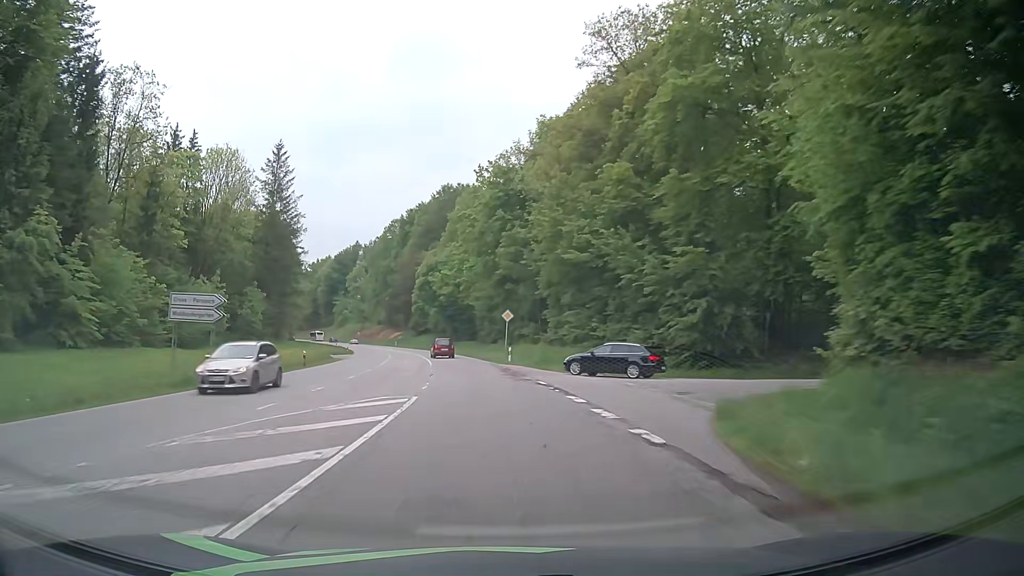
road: secondary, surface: asphalt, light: Day
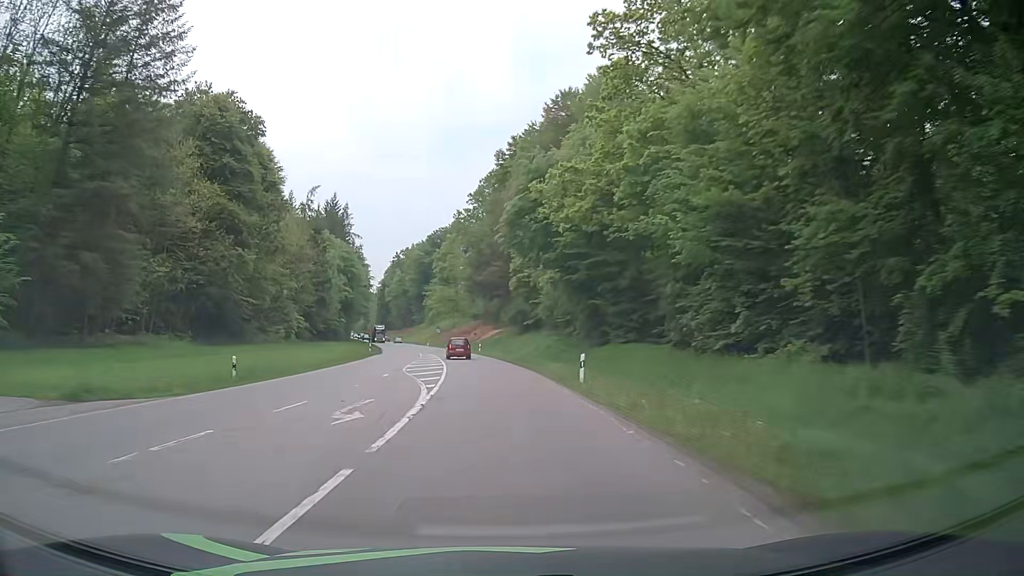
(-5.6, +57.5) m; -10°
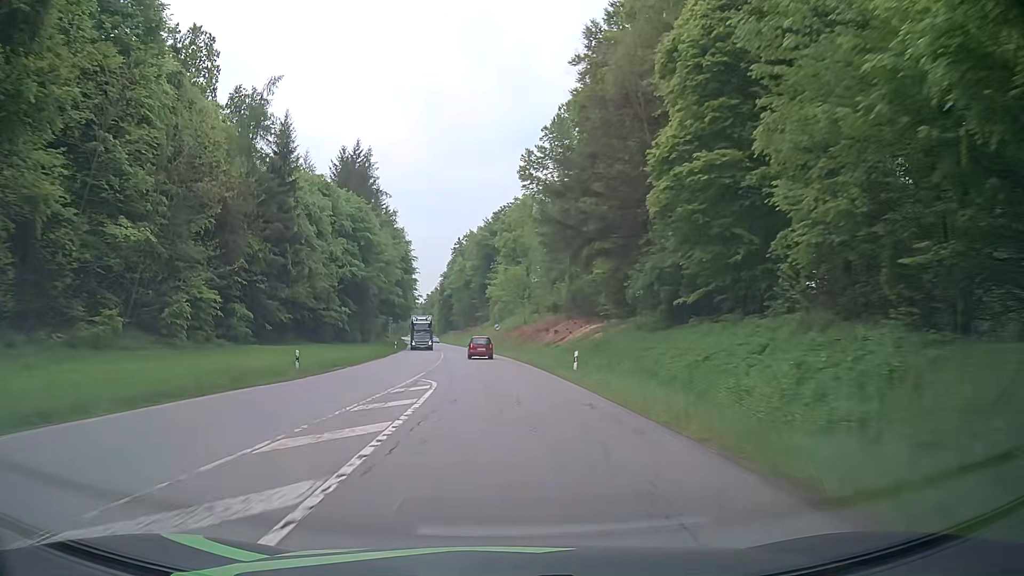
(-2.7, +42.5) m; -7°
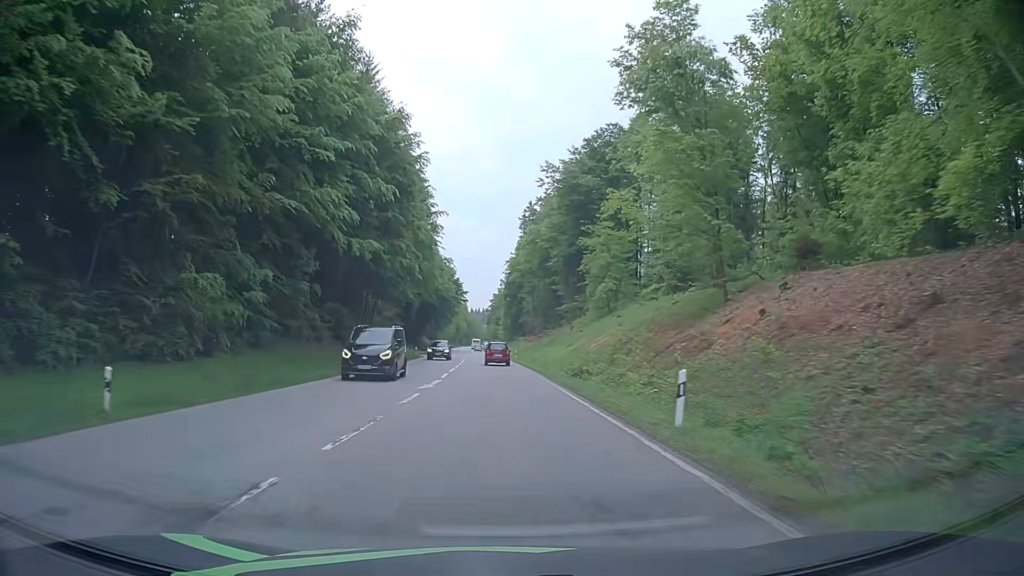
(-4.7, +70.4) m; -7°
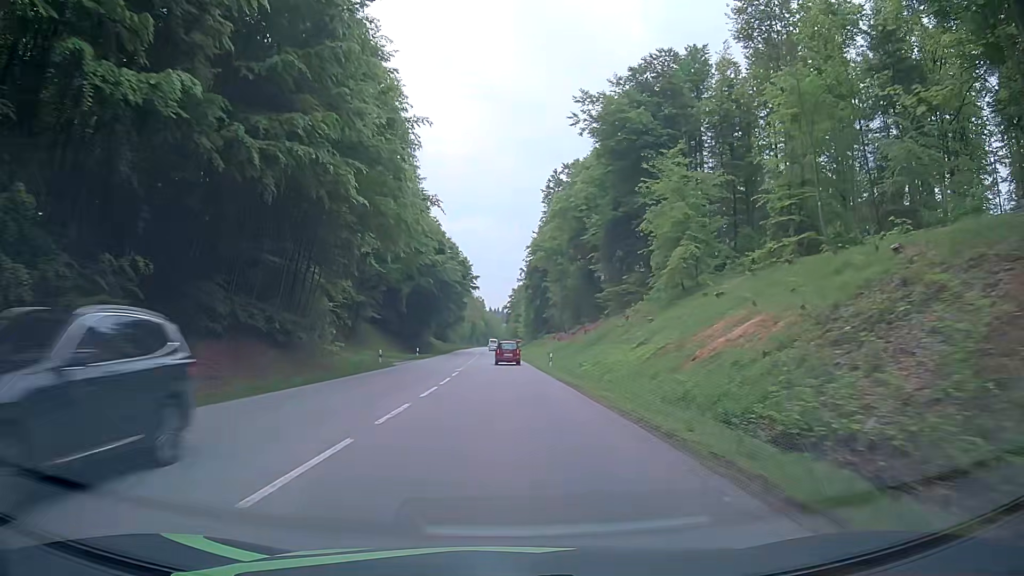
(-0.4, +28.4) m; -1°
(0, +10) (0, +20) (0, +30) (0, +40) (-1, +50) (-1, +60) (-1, +70) (-2, +80) (-2, +90) (-2, +100) m
